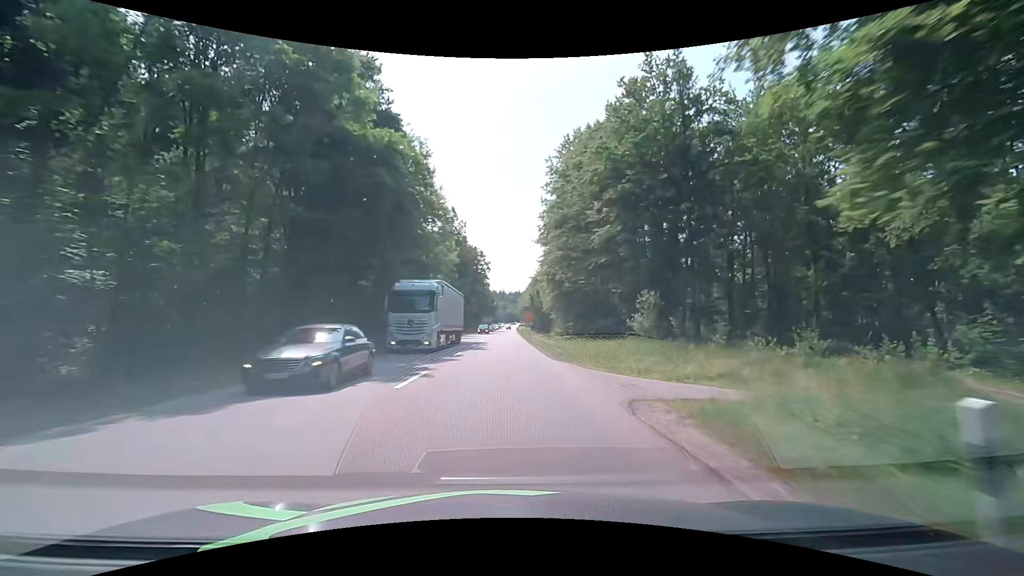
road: secondary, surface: asphalt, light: Day
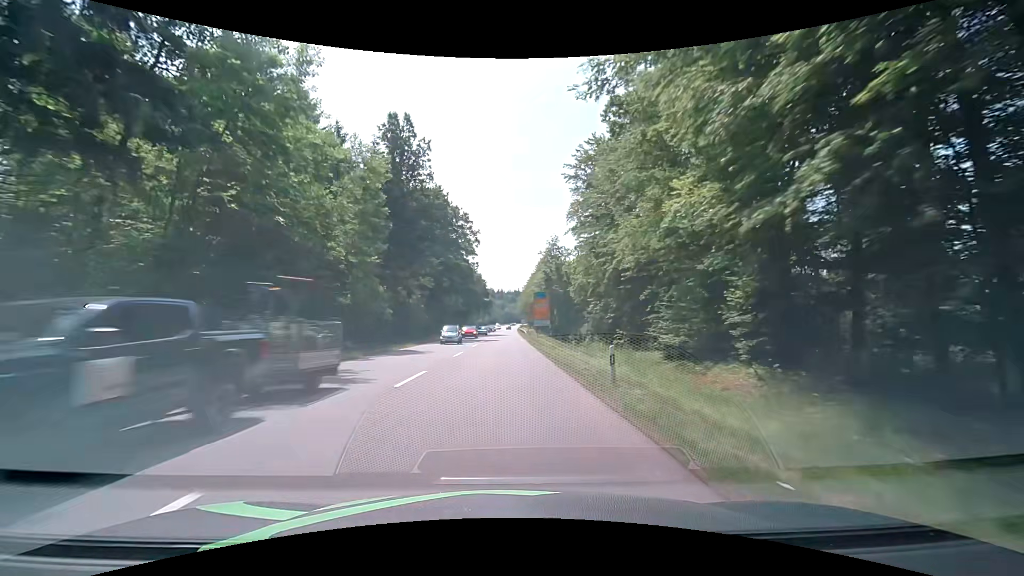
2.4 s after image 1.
(-0.1, +47.4) m; 0°
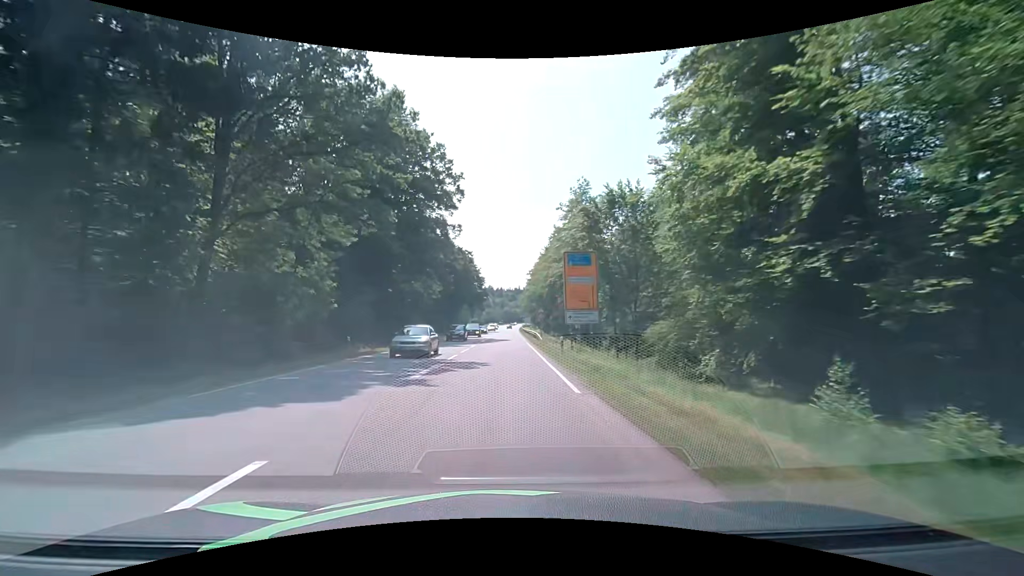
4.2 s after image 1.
(0.0, +34.5) m; 0°
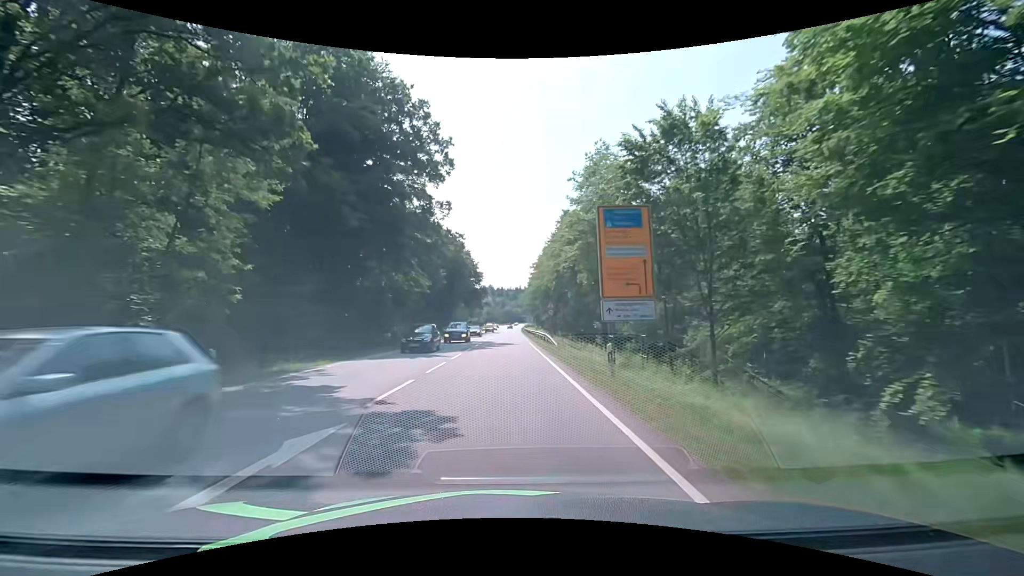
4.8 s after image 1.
(+0.1, +11.2) m; 0°
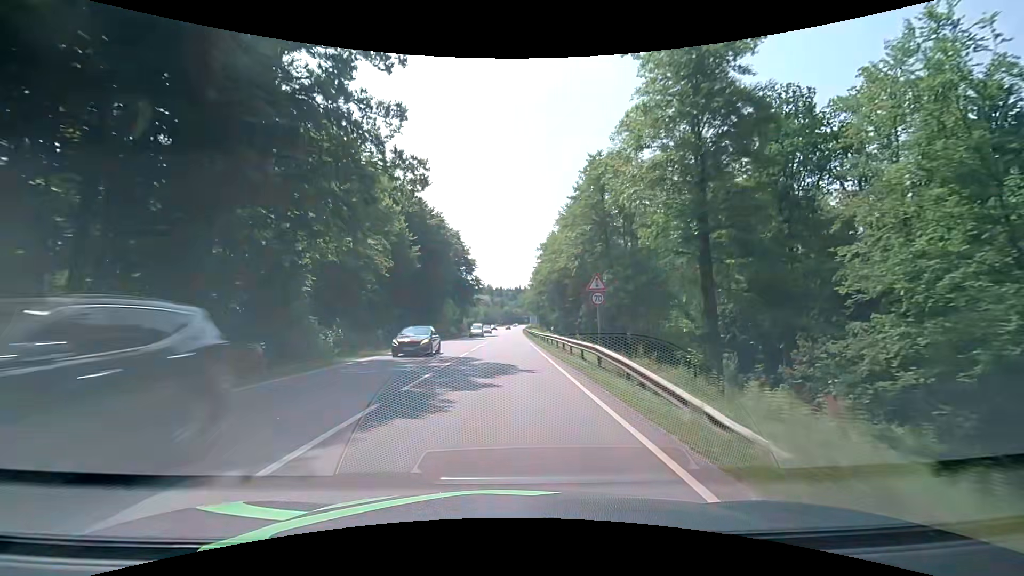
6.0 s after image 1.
(-0.1, +21.7) m; -1°
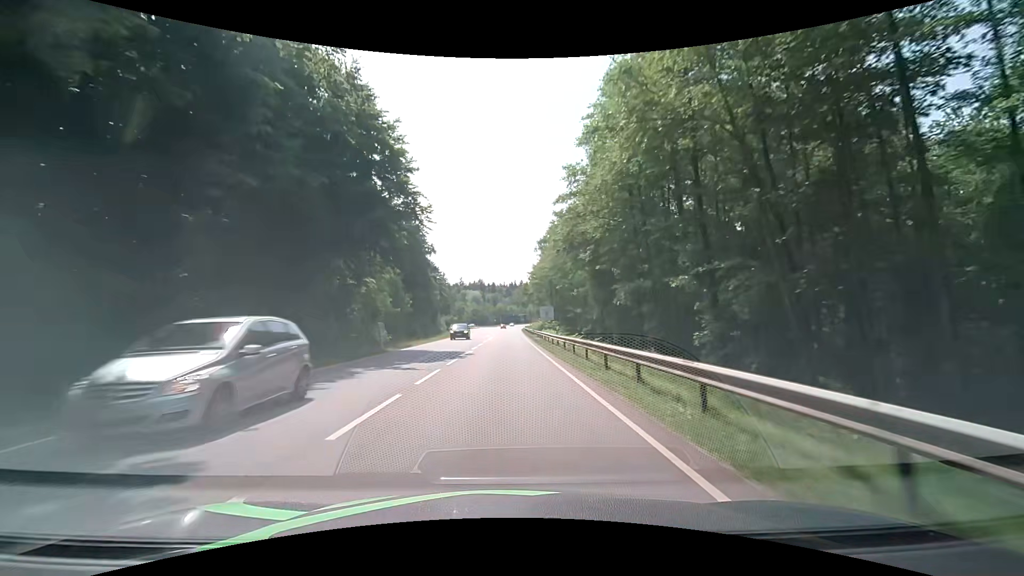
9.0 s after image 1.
(+0.8, +52.6) m; +1°
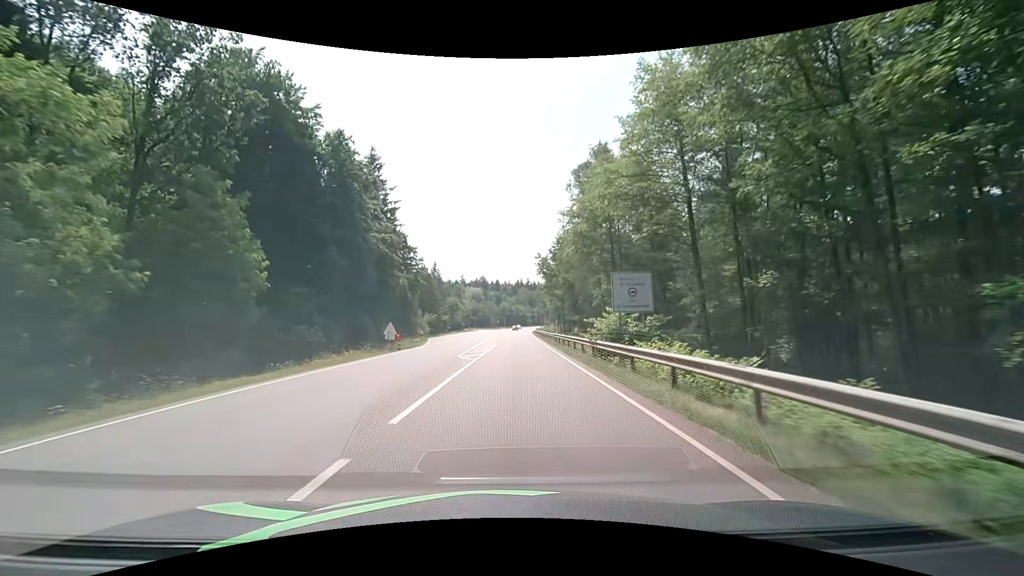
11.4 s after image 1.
(0.0, +40.8) m; 0°
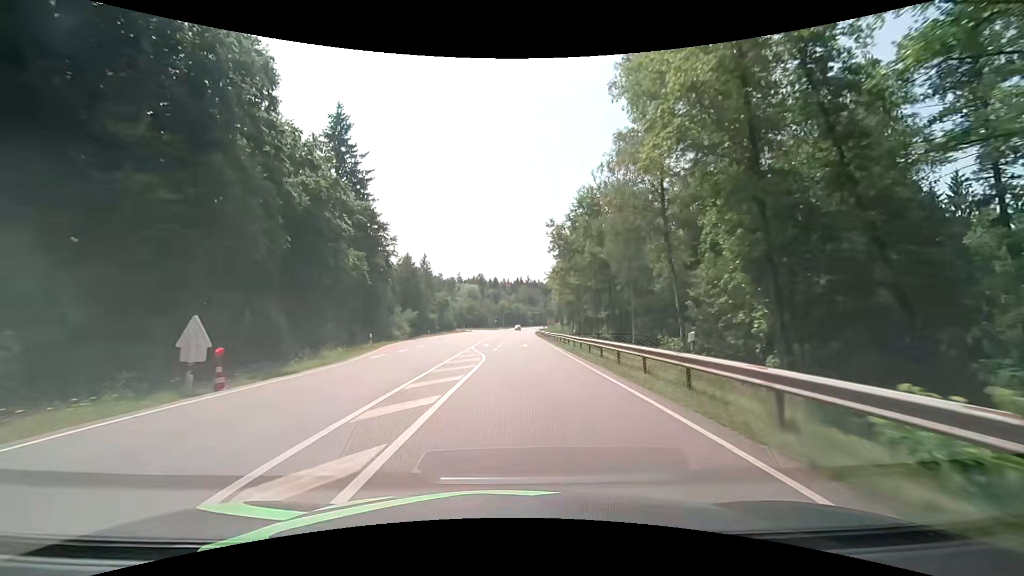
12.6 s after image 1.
(+0.1, +20.0) m; 0°
(0, +10) (0, +20) (0, +30) (0, +40) (0, +50) (0, +60) (0, +70) (-1, +80) (-1, +90) (-1, +100) m
